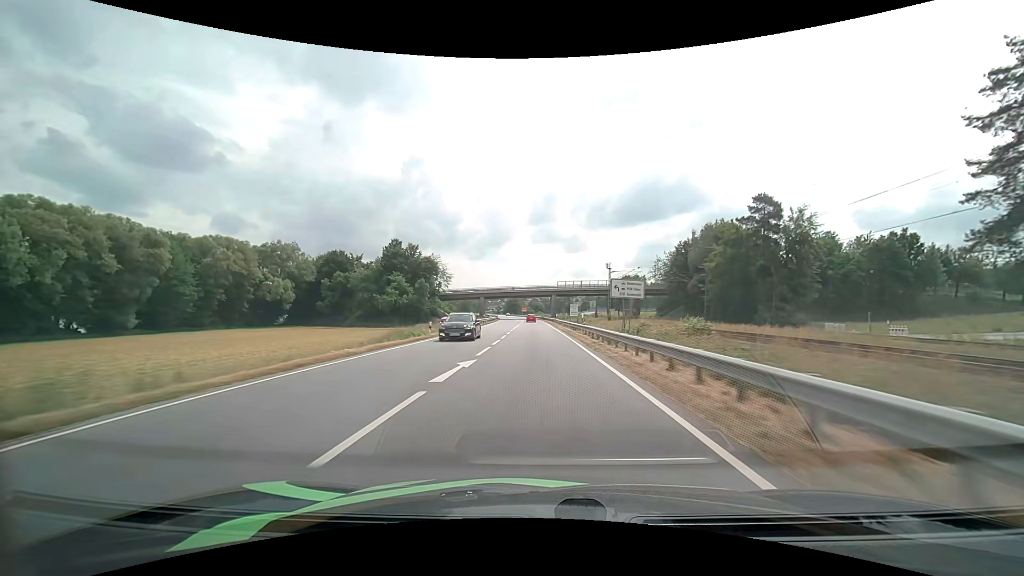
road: primary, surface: asphalt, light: Day
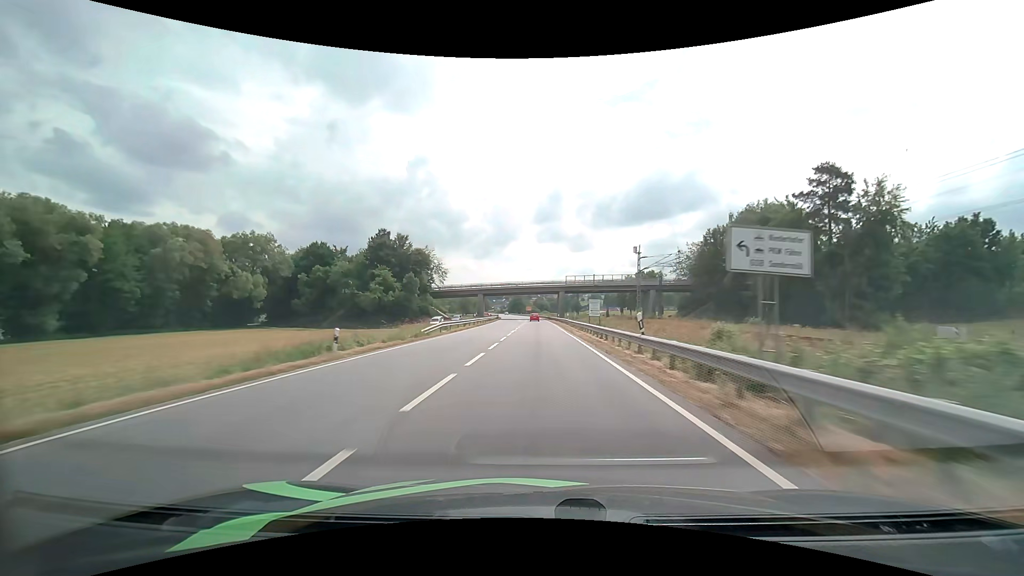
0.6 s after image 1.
(-0.1, +15.6) m; -1°
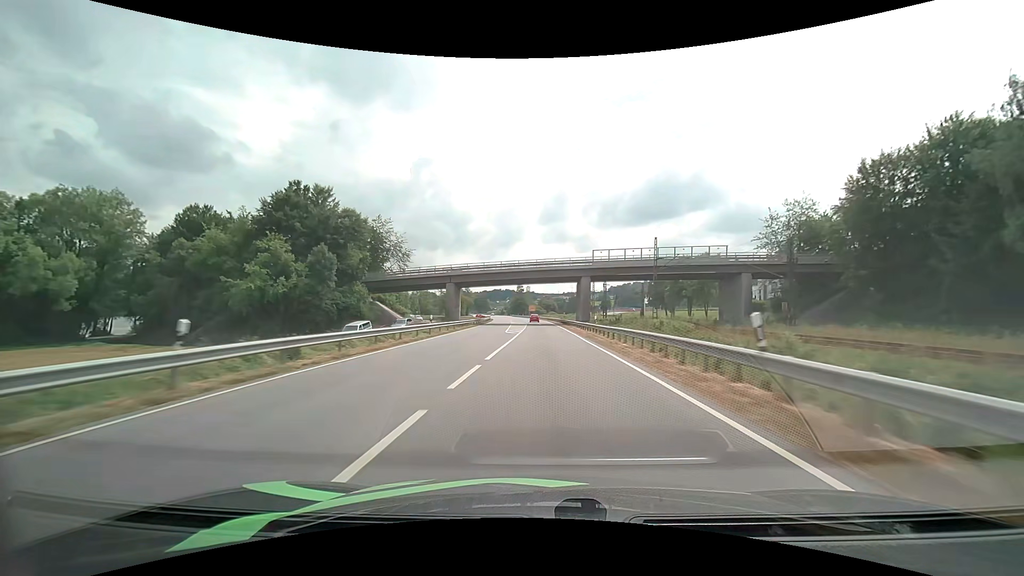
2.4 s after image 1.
(-0.3, +46.1) m; -1°
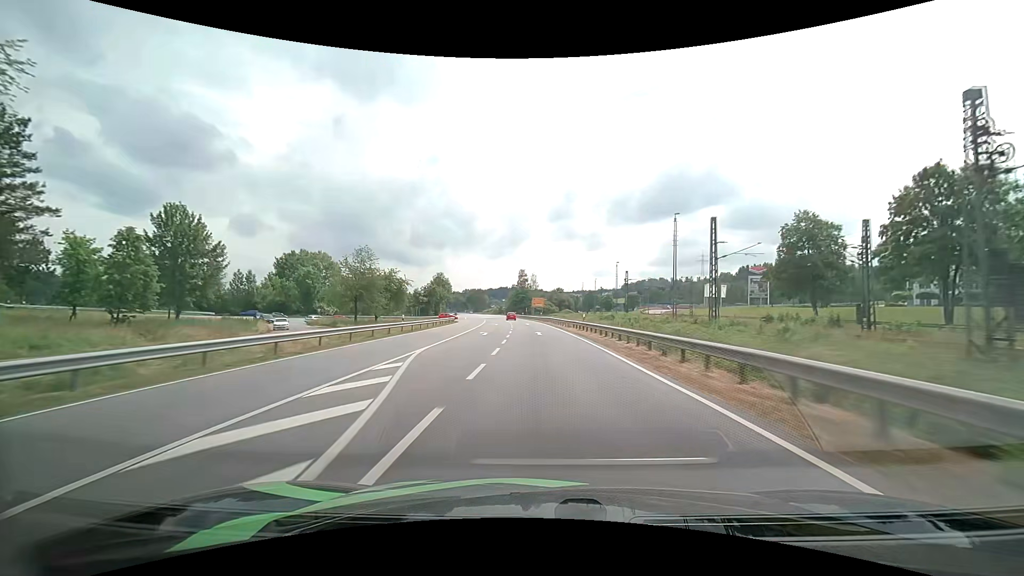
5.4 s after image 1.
(-0.3, +76.2) m; -3°
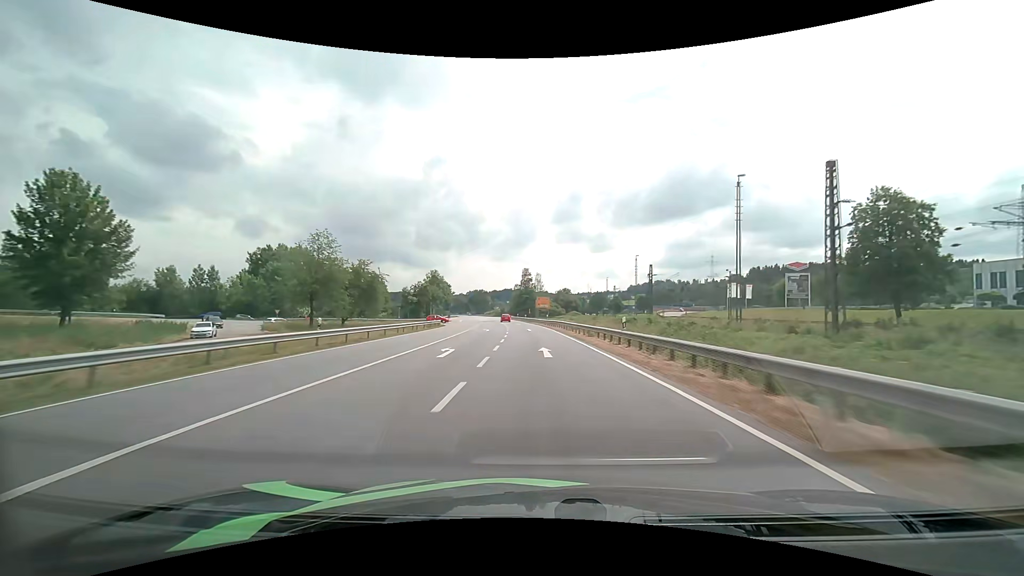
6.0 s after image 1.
(+0.3, +15.2) m; +2°
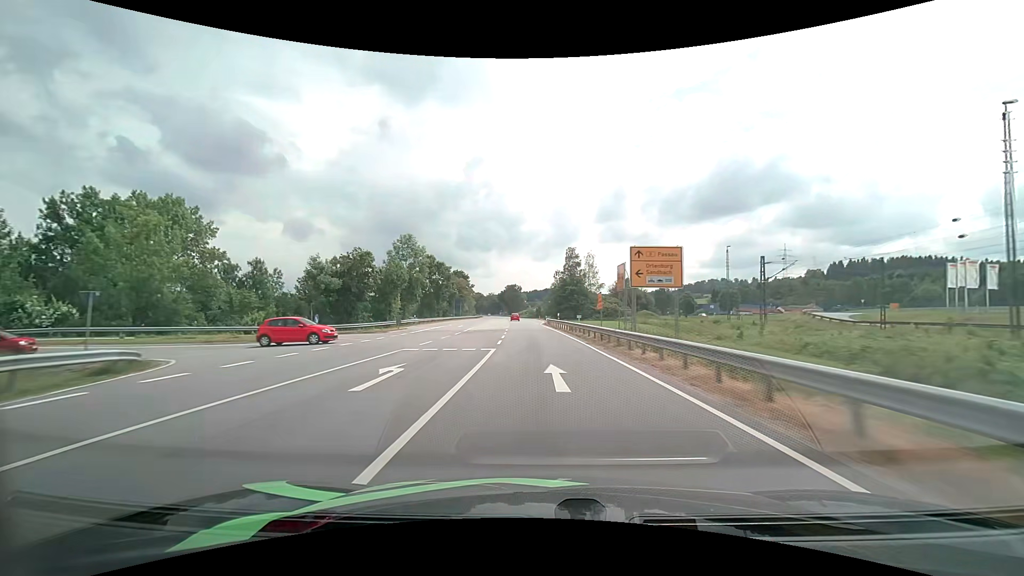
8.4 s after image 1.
(-2.4, +61.3) m; -5°
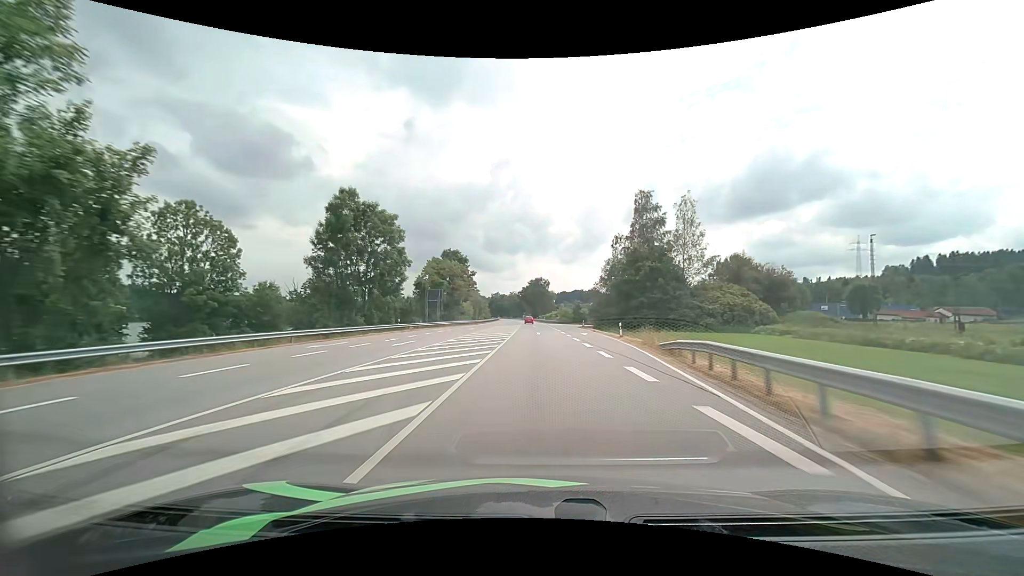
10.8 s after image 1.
(-2.3, +62.6) m; -3°
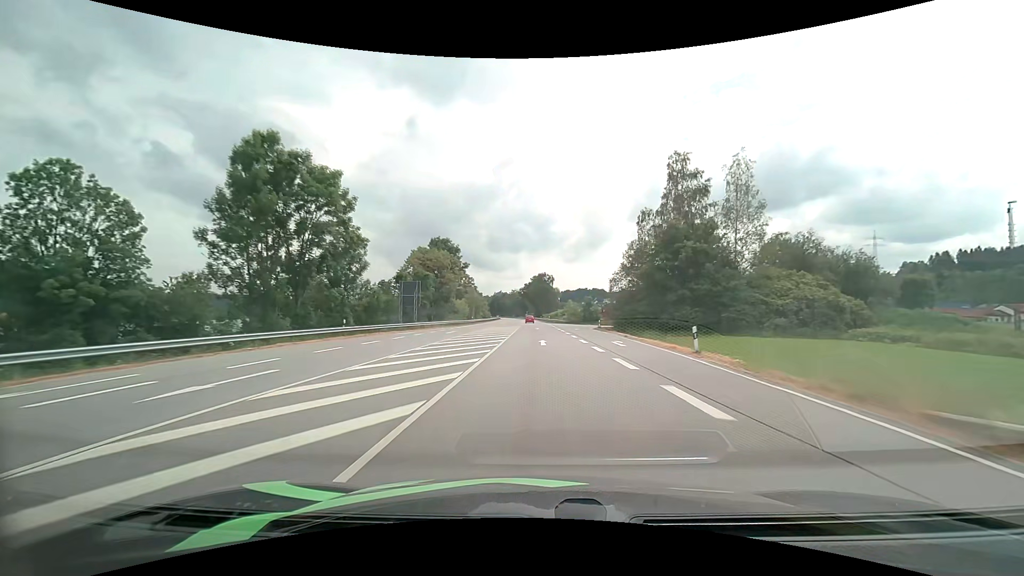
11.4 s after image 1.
(-0.1, +16.0) m; 0°
(0, +10) (0, +20) (0, +30) (-1, +40) (-1, +50) (-1, +60) (-1, +70) (-1, +80) (-2, +90) (-2, +100) m
